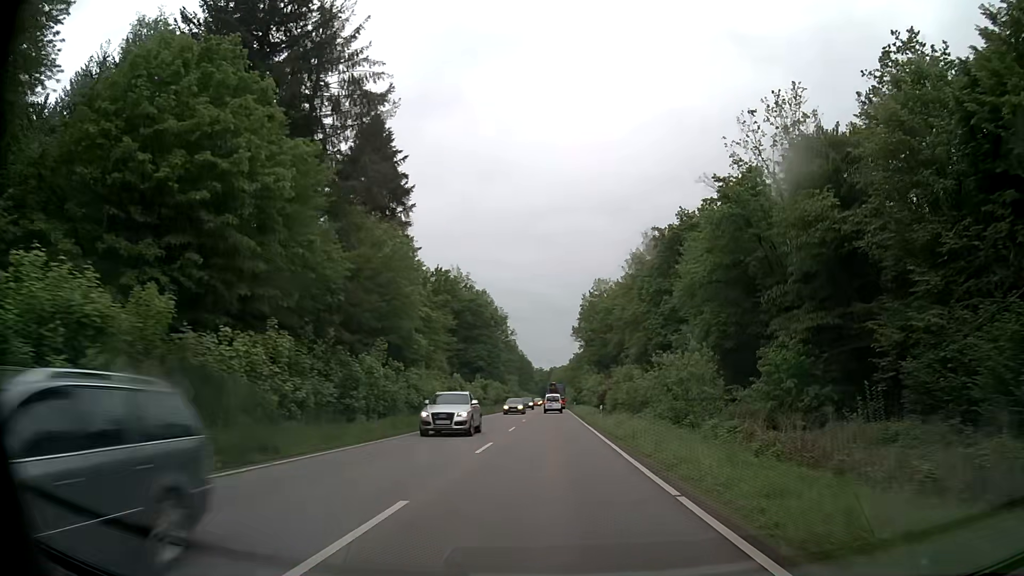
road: secondary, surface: asphalt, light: Day
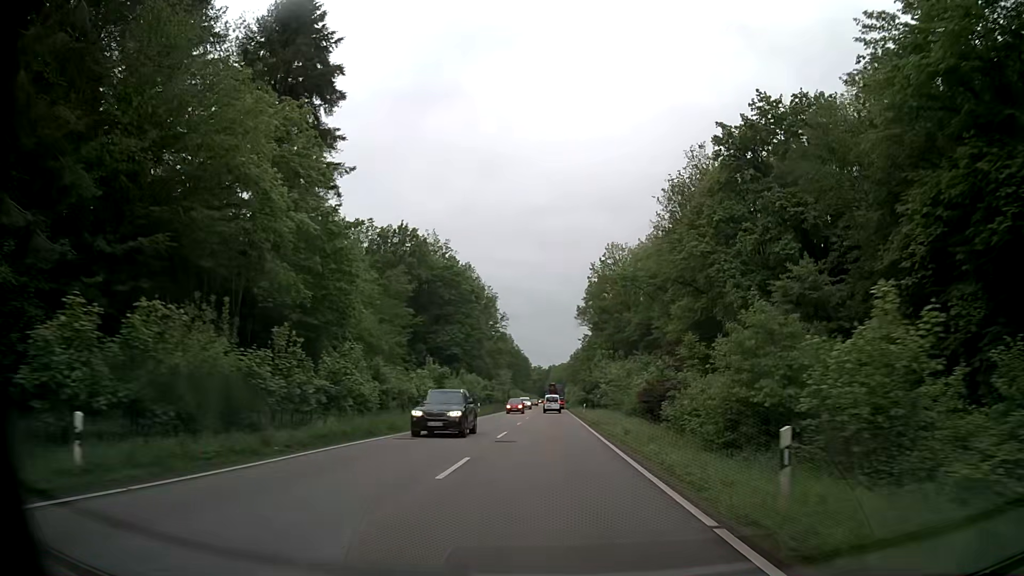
(0.0, +29.7) m; 0°
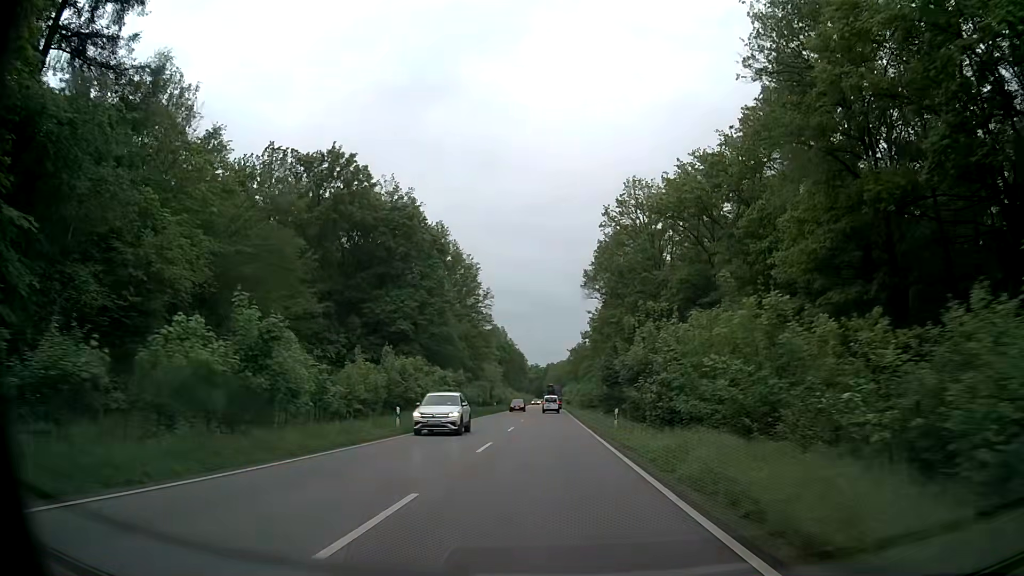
(0.0, +29.8) m; 0°
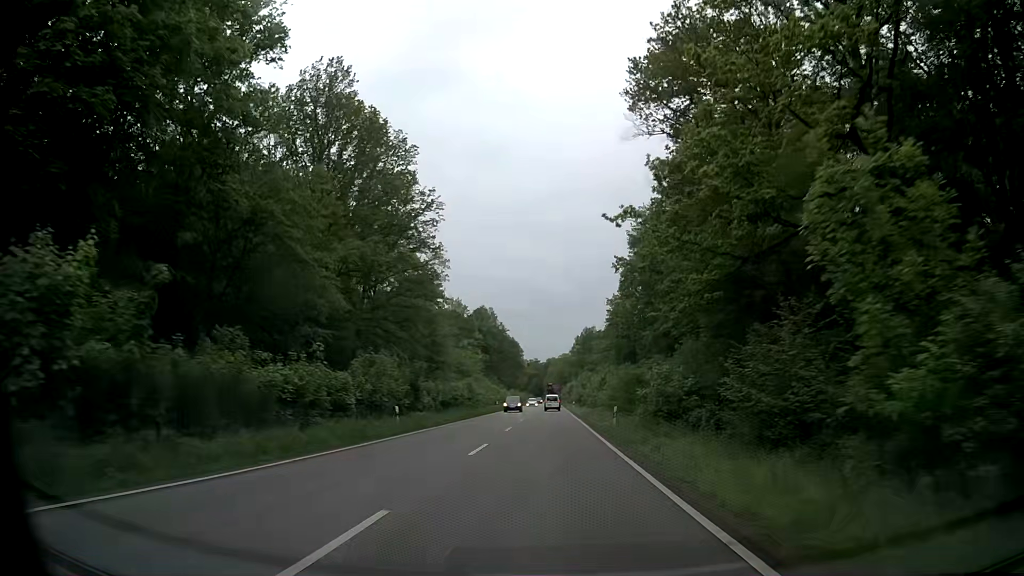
(+0.1, +49.7) m; 0°
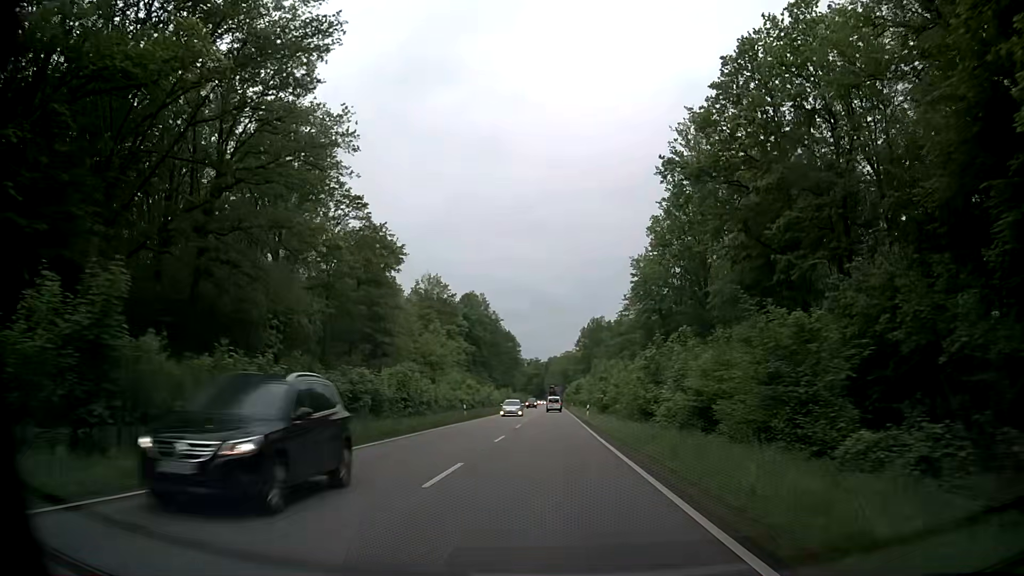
(-0.1, +29.8) m; -1°
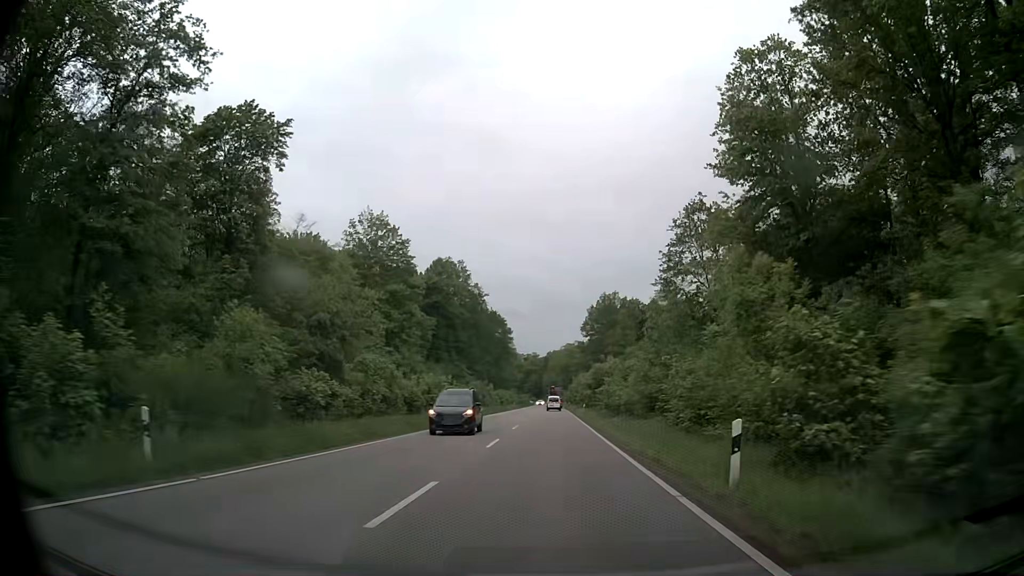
(+0.4, +39.5) m; 0°
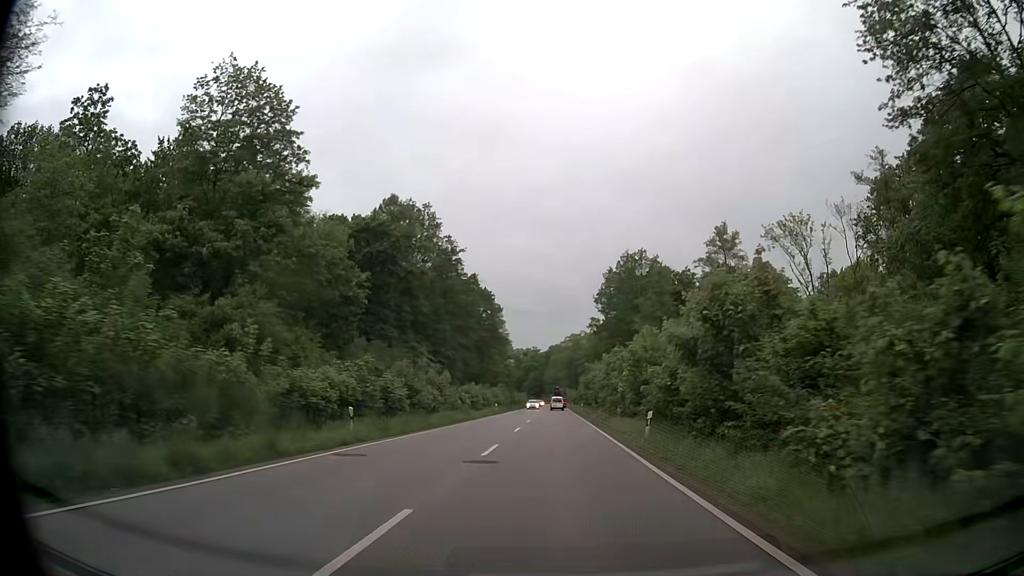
(+0.1, +39.0) m; 0°
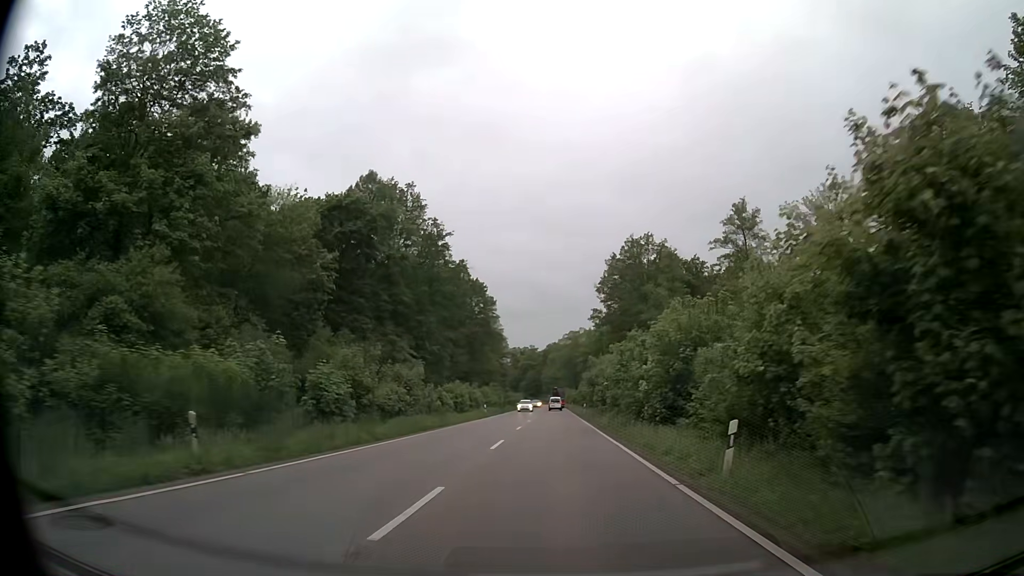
(0.0, +9.7) m; 0°
(0, +10) (0, +20) (0, +30) (0, +40) (0, +50) (0, +60) (0, +70) (0, +80) (0, +90) (0, +100) m
